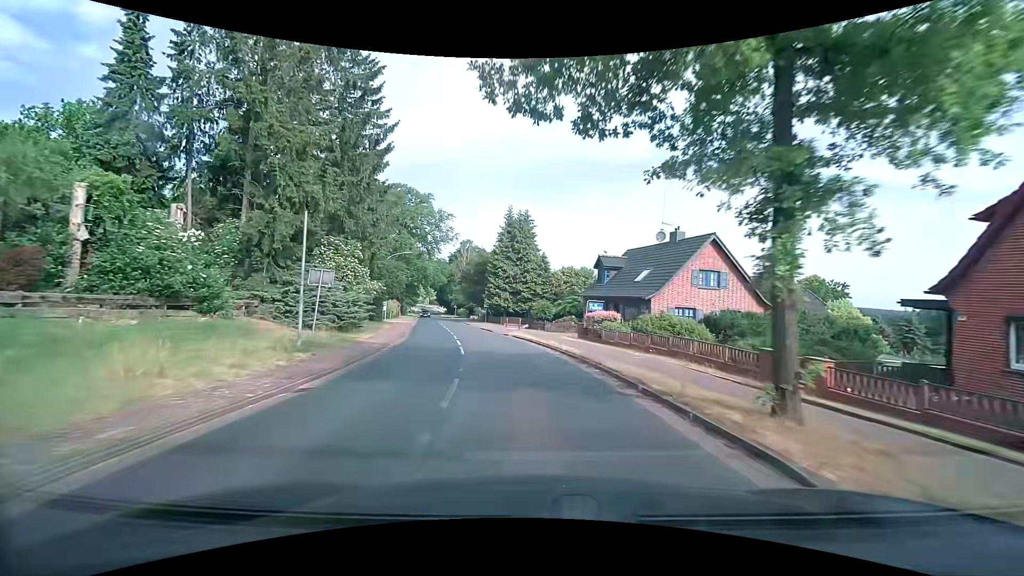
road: secondary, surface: asphalt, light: Day
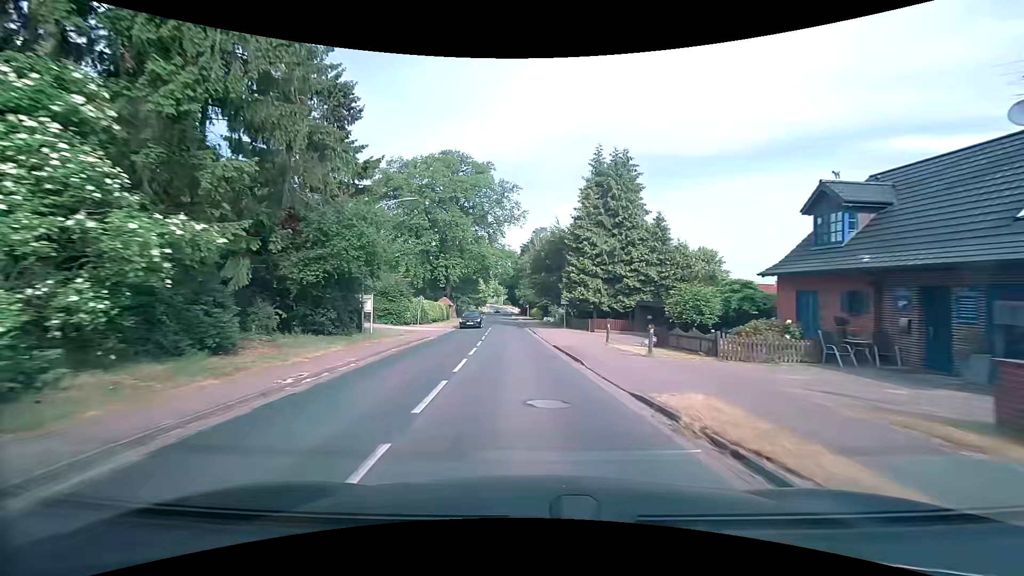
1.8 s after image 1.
(-2.1, +23.1) m; -9°
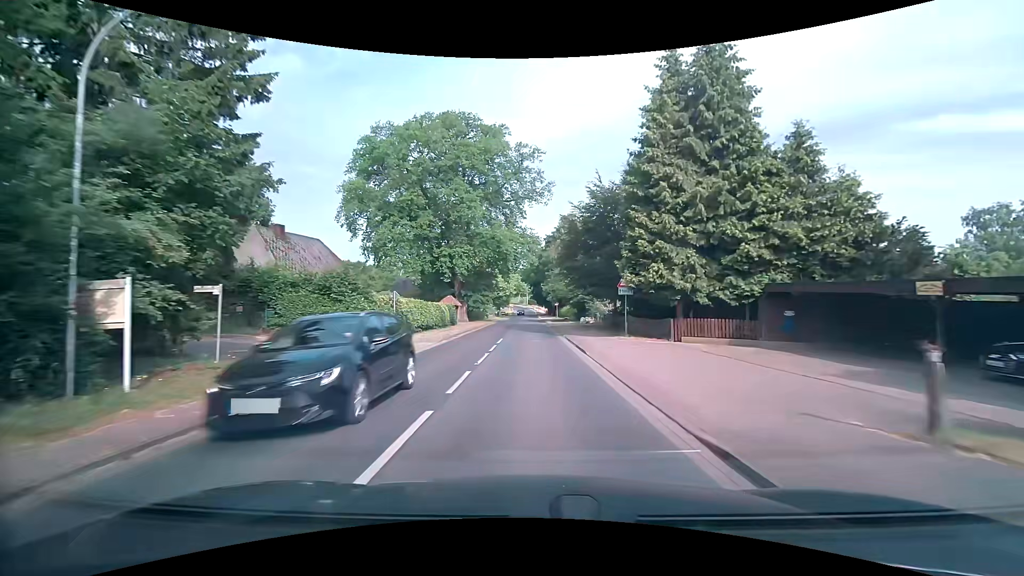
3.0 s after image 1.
(-0.6, +16.2) m; -3°
(0, +10) (0, +20) (0, +30) (-1, +40) (-1, +50) (-1, +60) (-1, +70) (-1, +80) (-1, +90) (-1, +100) m
